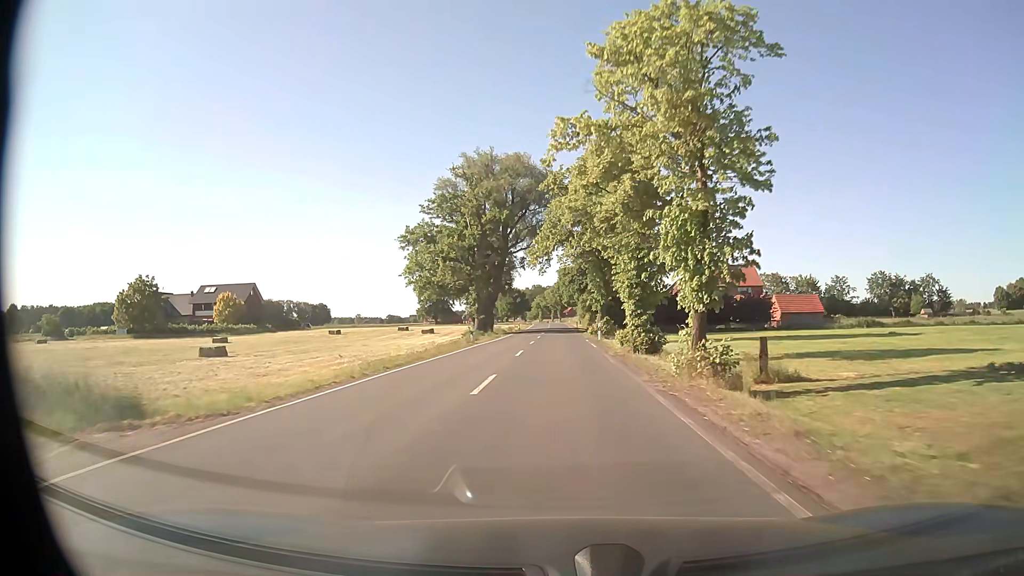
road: secondary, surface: asphalt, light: Day
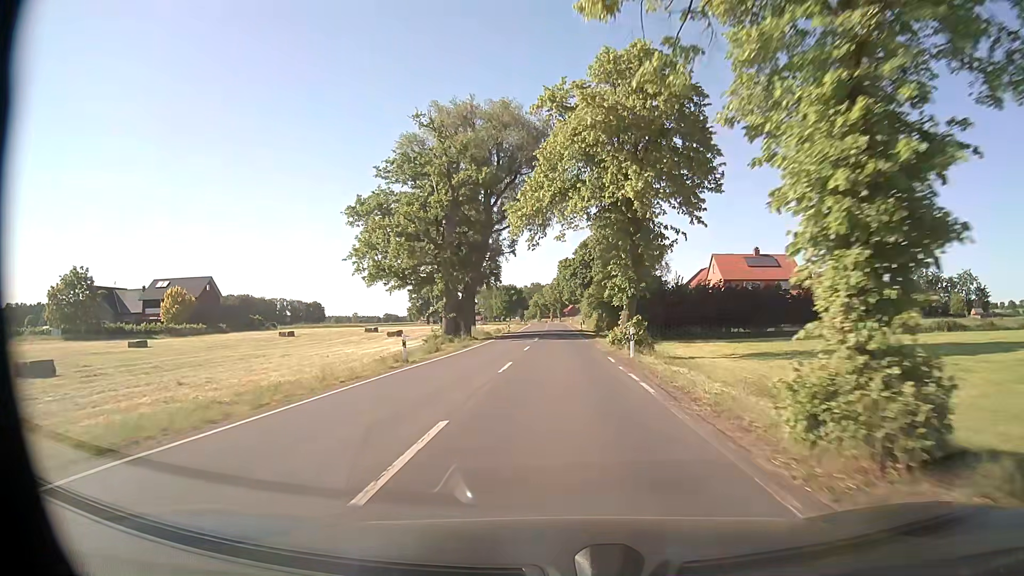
(0.0, +19.0) m; 0°
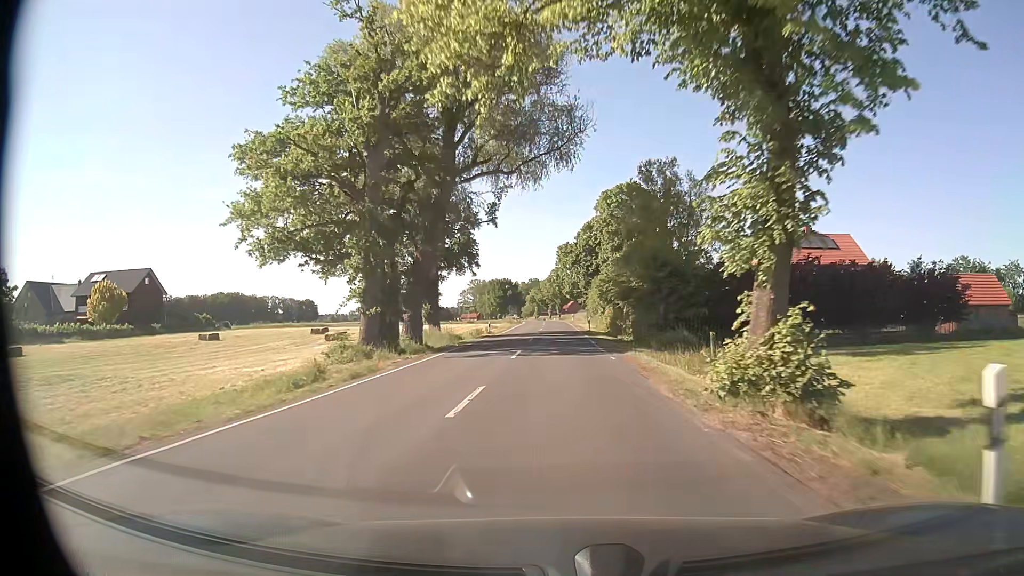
(0.0, +20.3) m; 0°
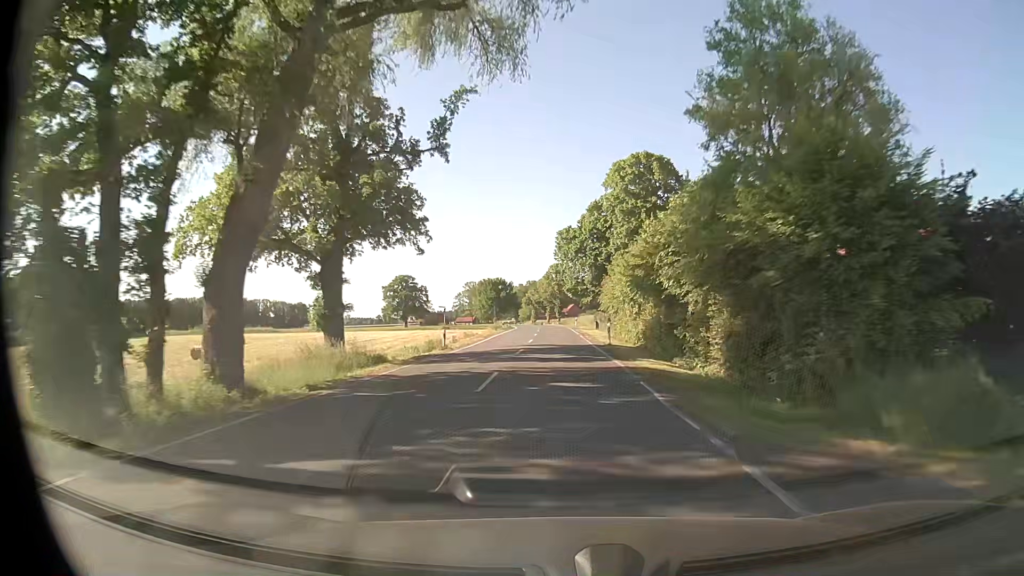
(0.0, +21.6) m; 0°
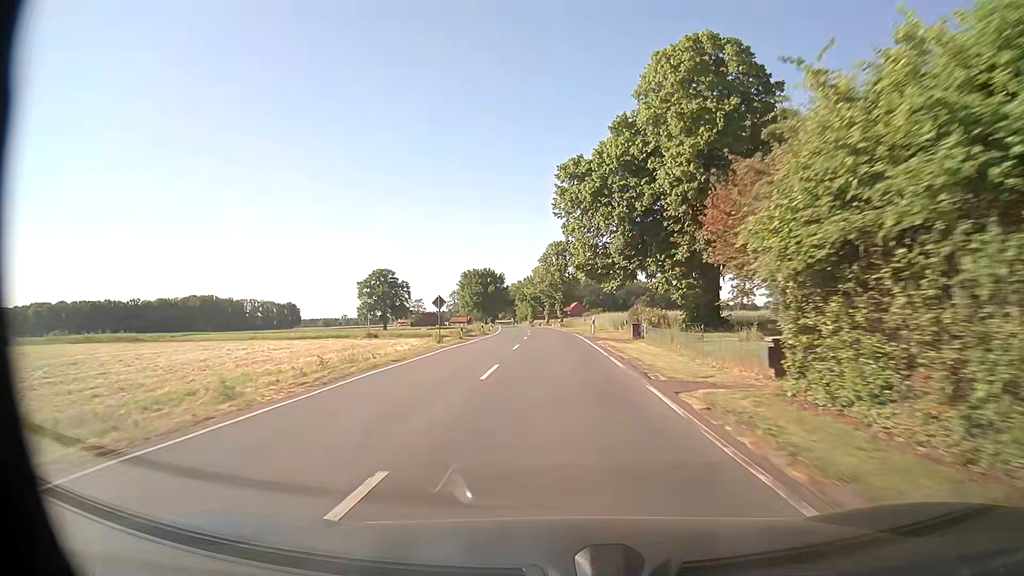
(-0.1, +34.6) m; 0°
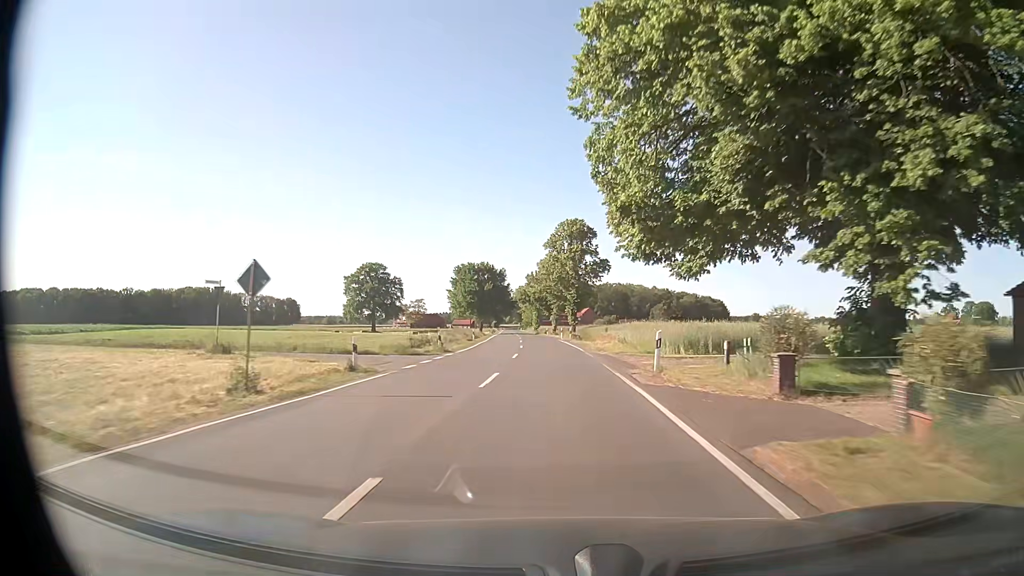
(-0.2, +24.4) m; -1°
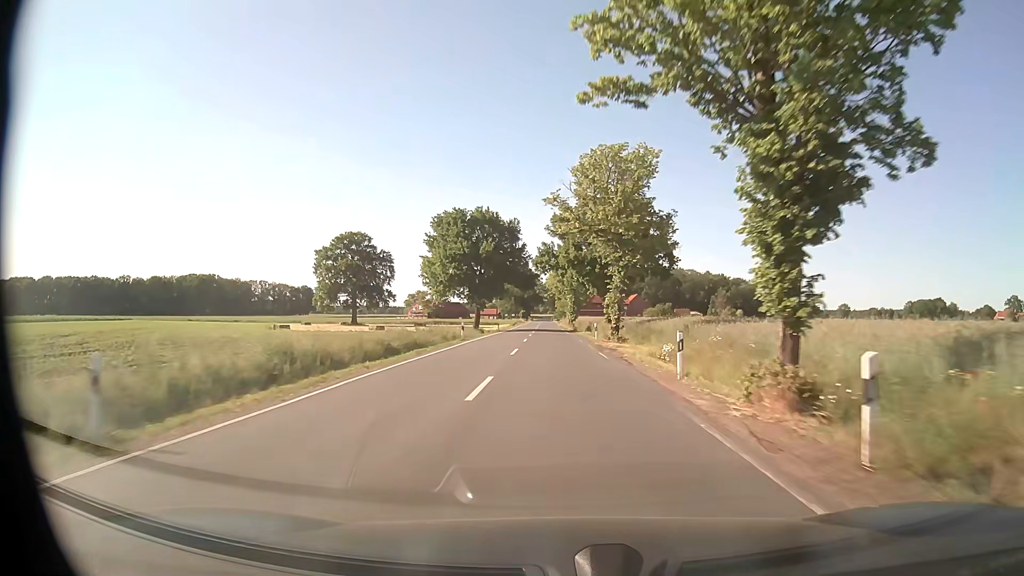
(-1.3, +52.2) m; -3°
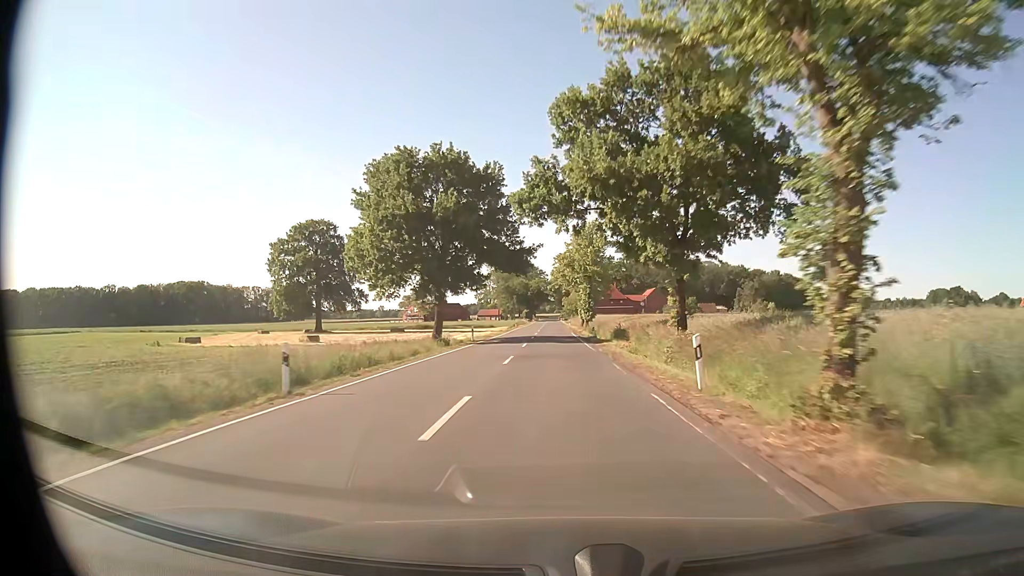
(-0.2, +27.7) m; -1°
(0, +10) (0, +20) (0, +30) (0, +40) (0, +50) (0, +60) (-1, +70) (-1, +80) (-1, +90) (-1, +100) m
